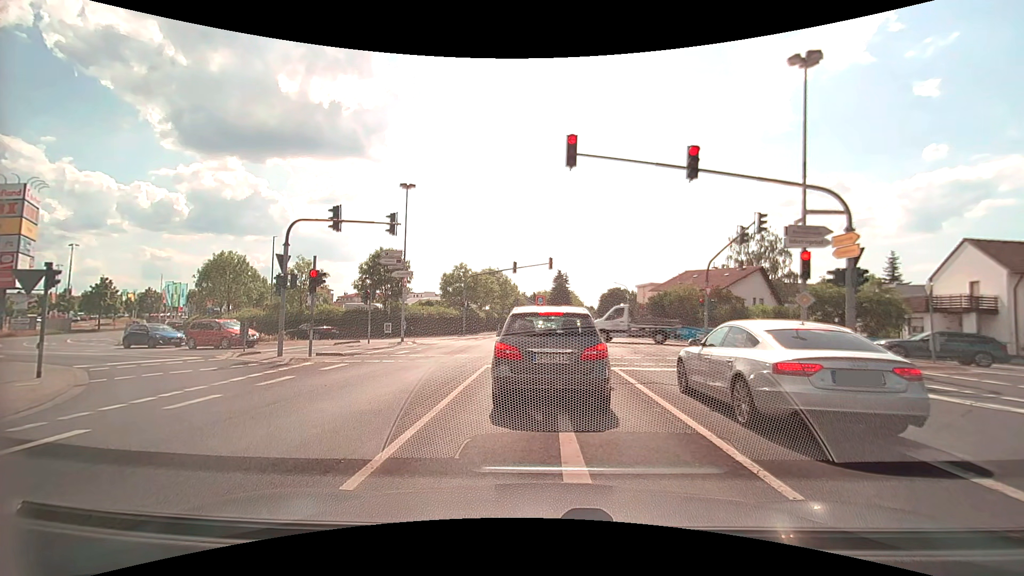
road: secondary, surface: asphalt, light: Day
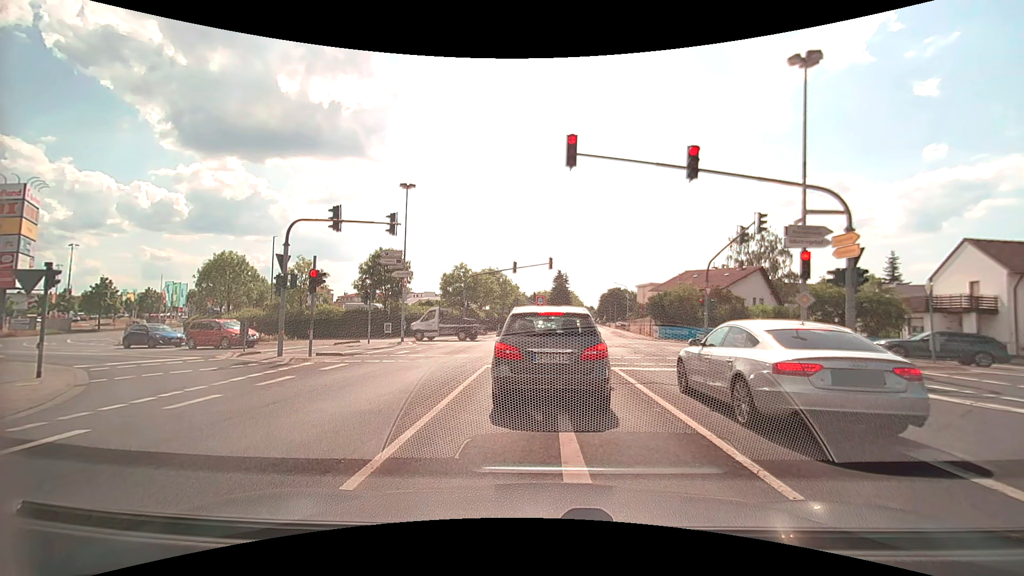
(0.0, 0.0) m; 0°
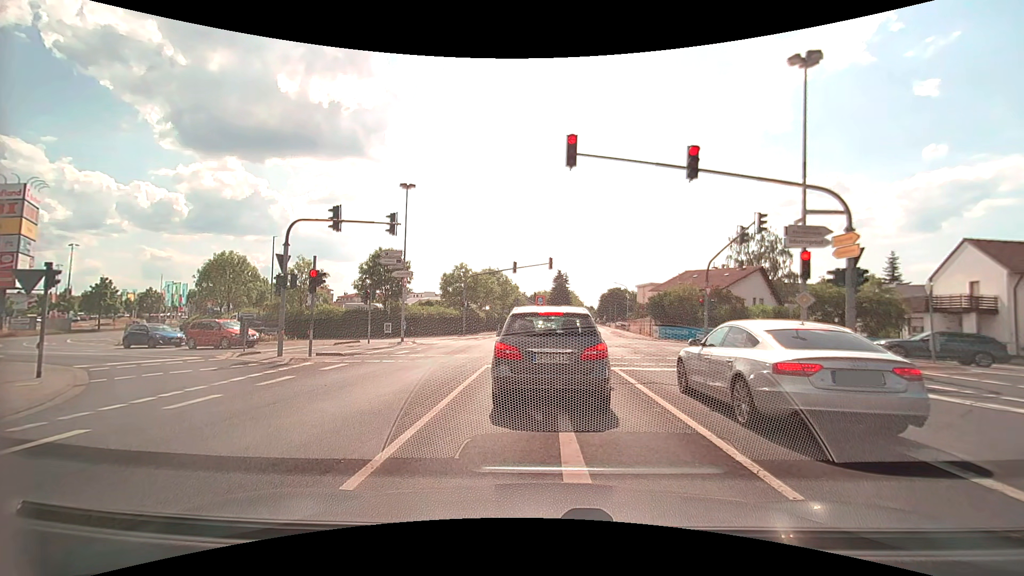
(0.0, 0.0) m; 0°
(0, +10) (0, +20) (-1, +30) (-7, +37) (-17, +40) (-26, +43) (-36, +47) (-44, +53) (-49, +61) (-52, +71) m
